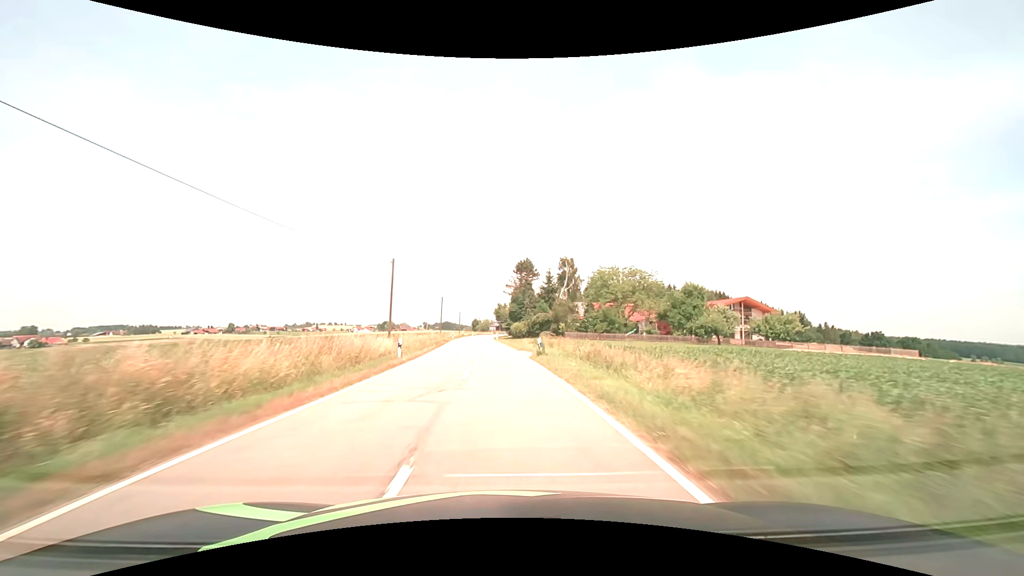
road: tertiary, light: Day
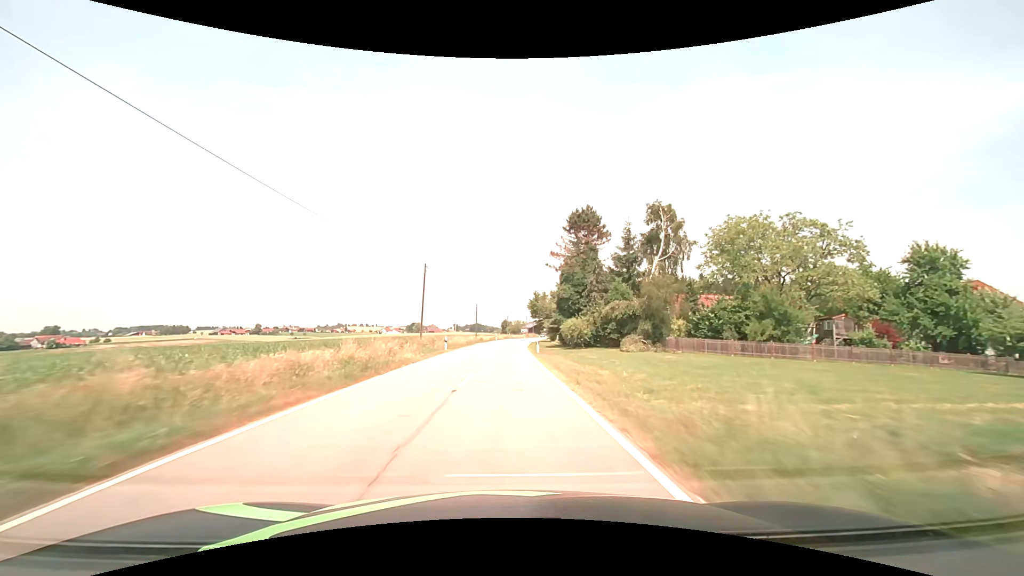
(-1.5, +39.9) m; -4°
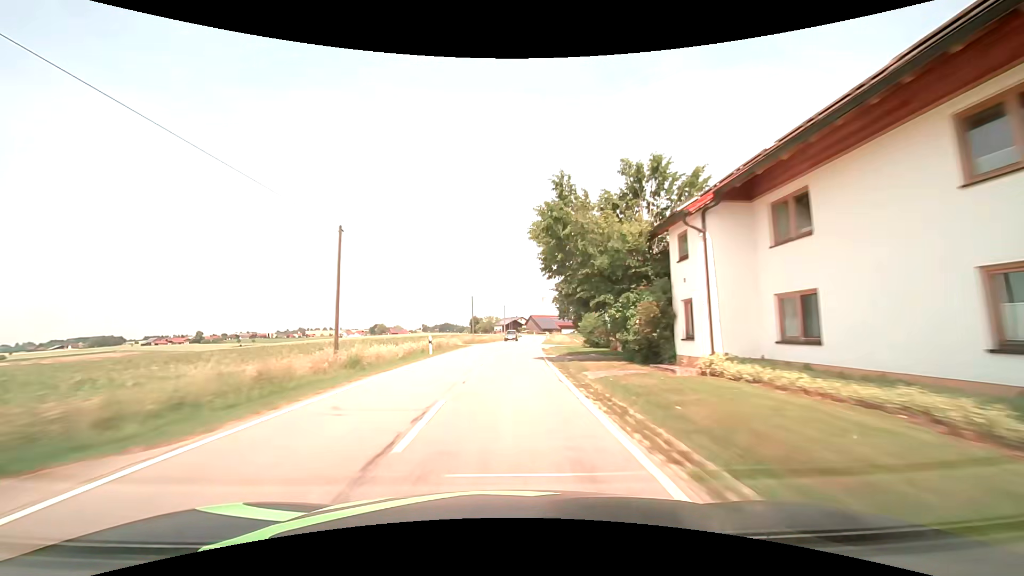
(+0.7, +56.9) m; +3°
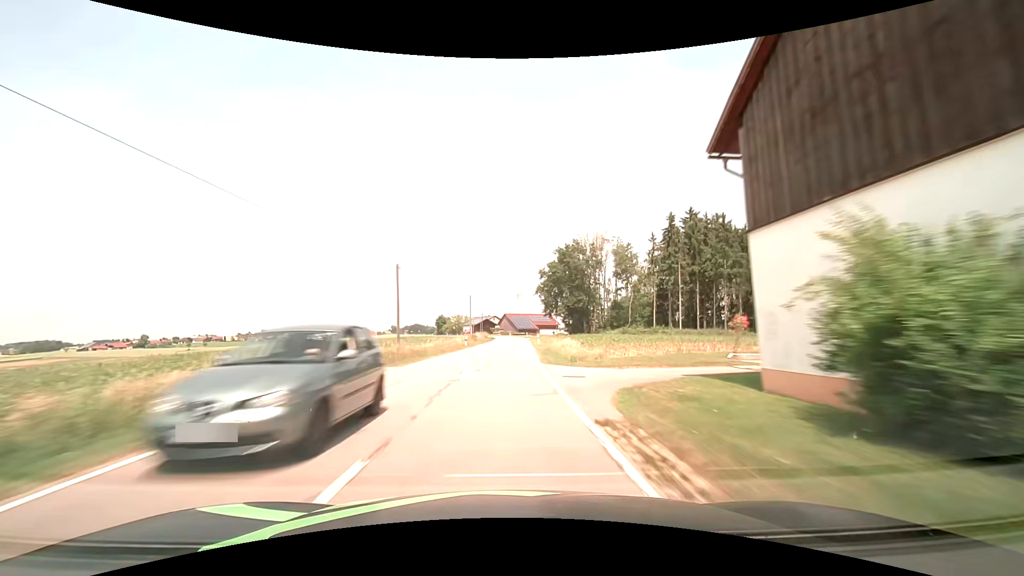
(+0.9, +29.7) m; +4°
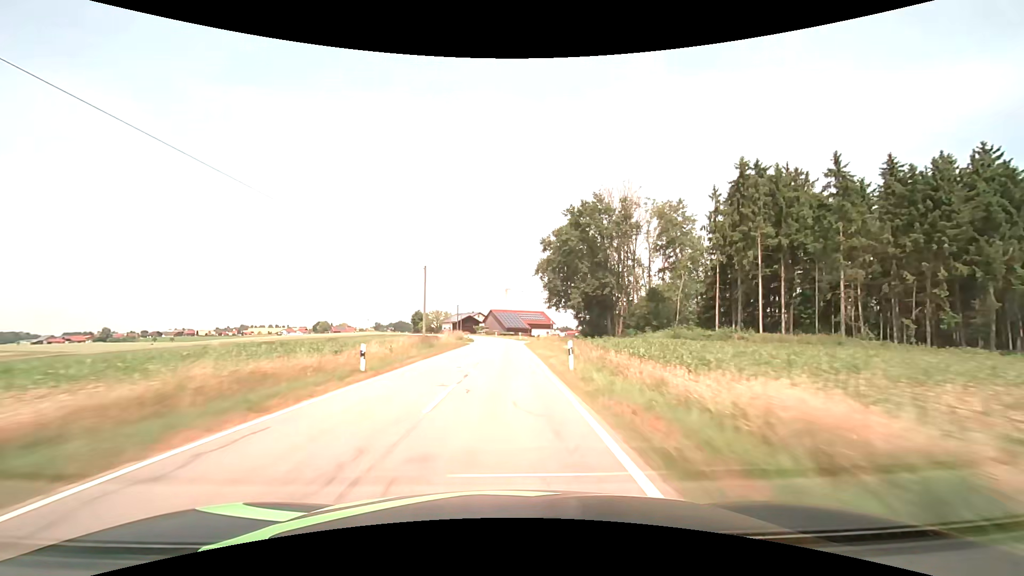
(+0.2, +30.3) m; +1°
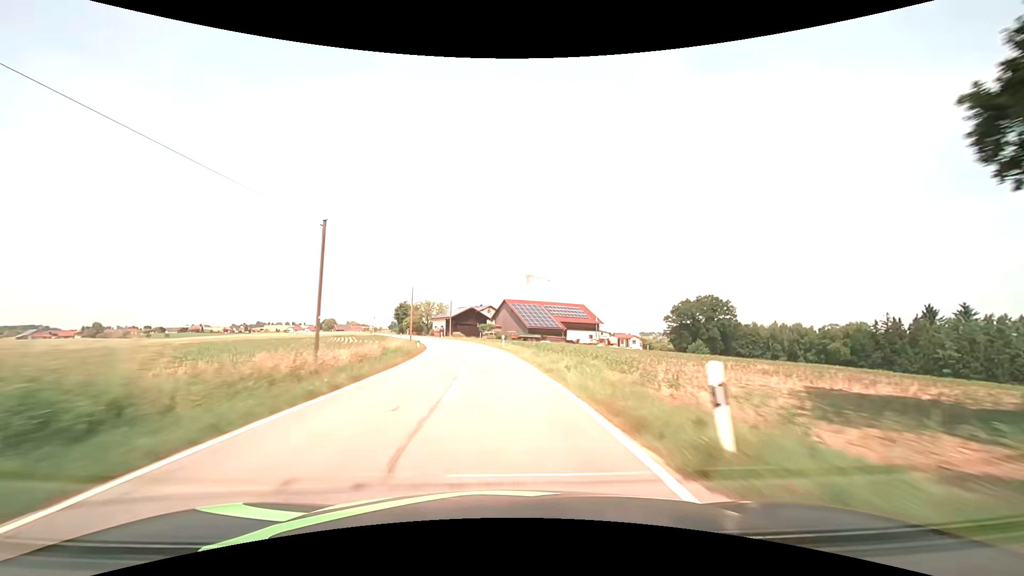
(+0.1, +61.6) m; -2°
(0, +10) (-1, +20) (-1, +30) (-3, +40) (-4, +50) (-6, +60) (-9, +69) (-11, +79) (-14, +88) (-17, +98) m
